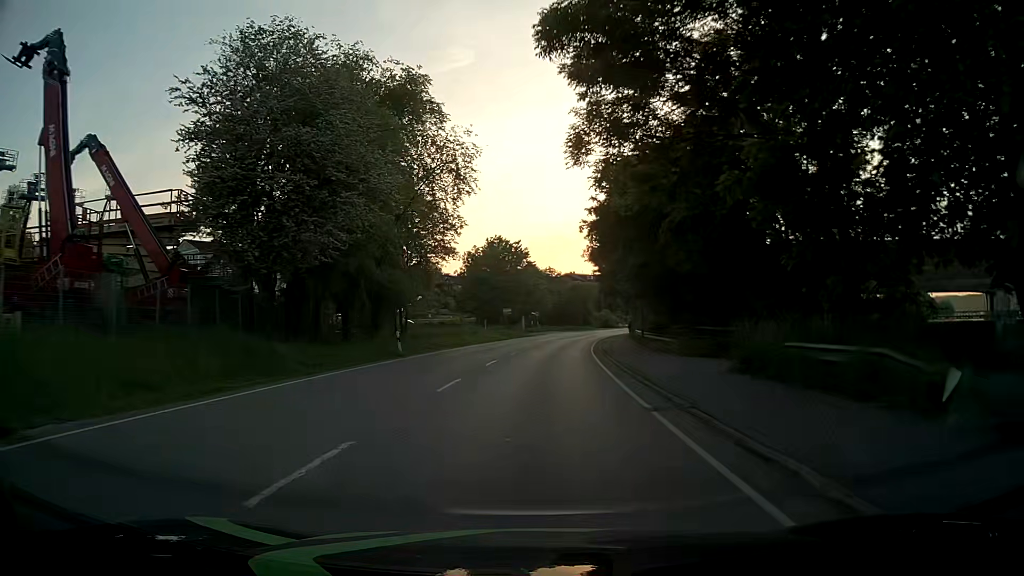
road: primary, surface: asphalt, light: Day
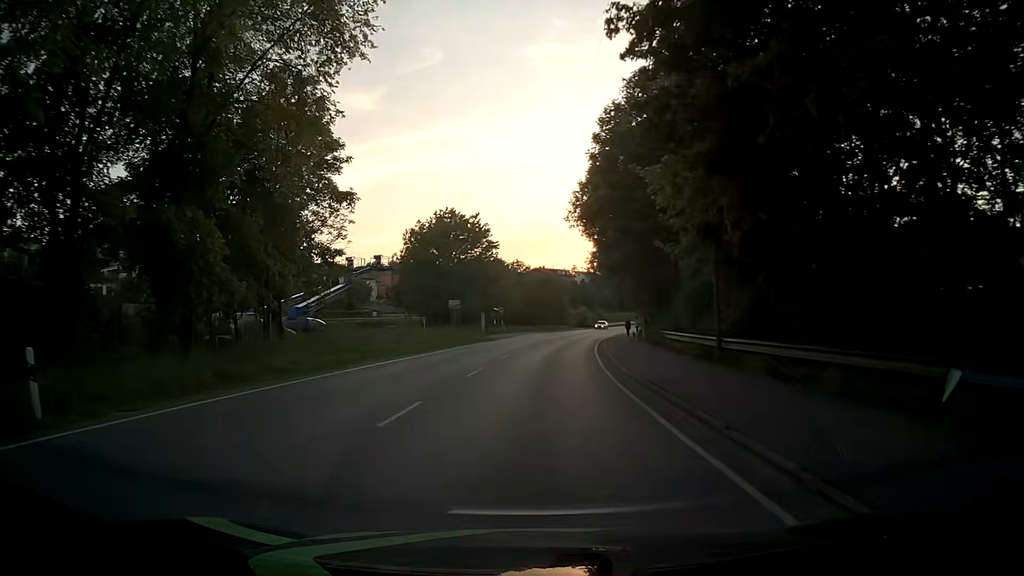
(+0.4, +22.8) m; +2°
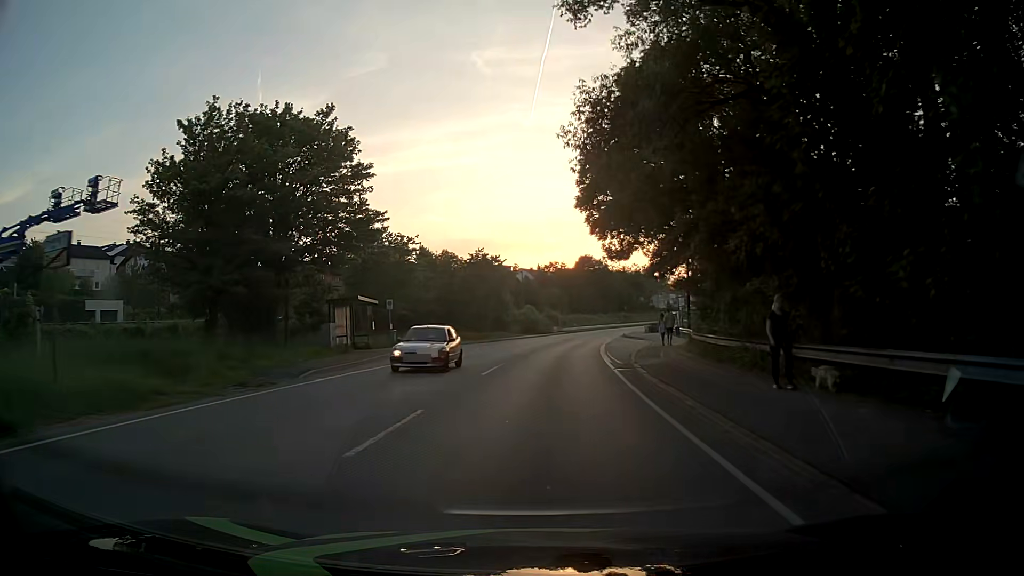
(+2.1, +38.0) m; +6°
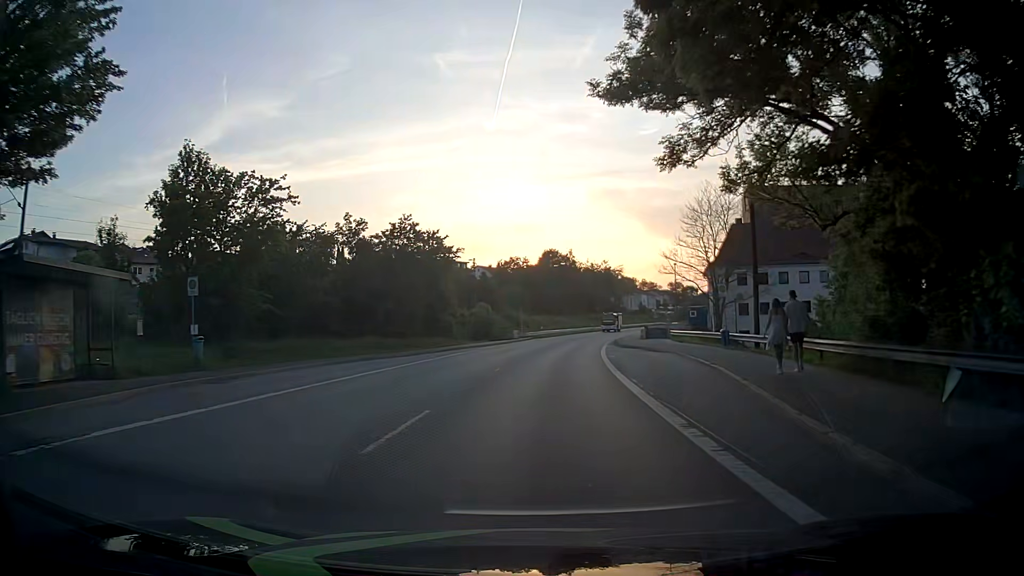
(+0.7, +23.7) m; +3°
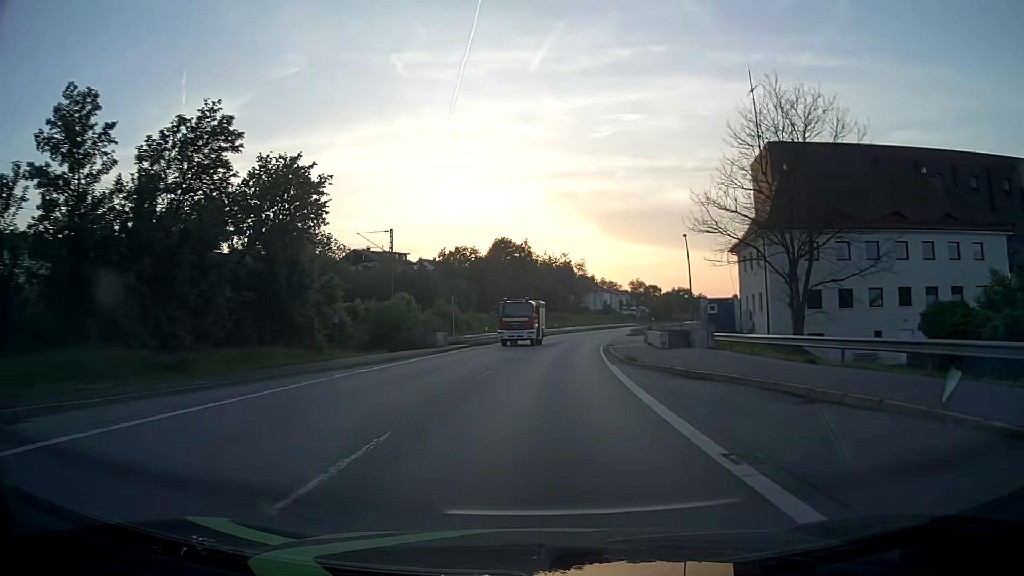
(+1.0, +26.8) m; +4°
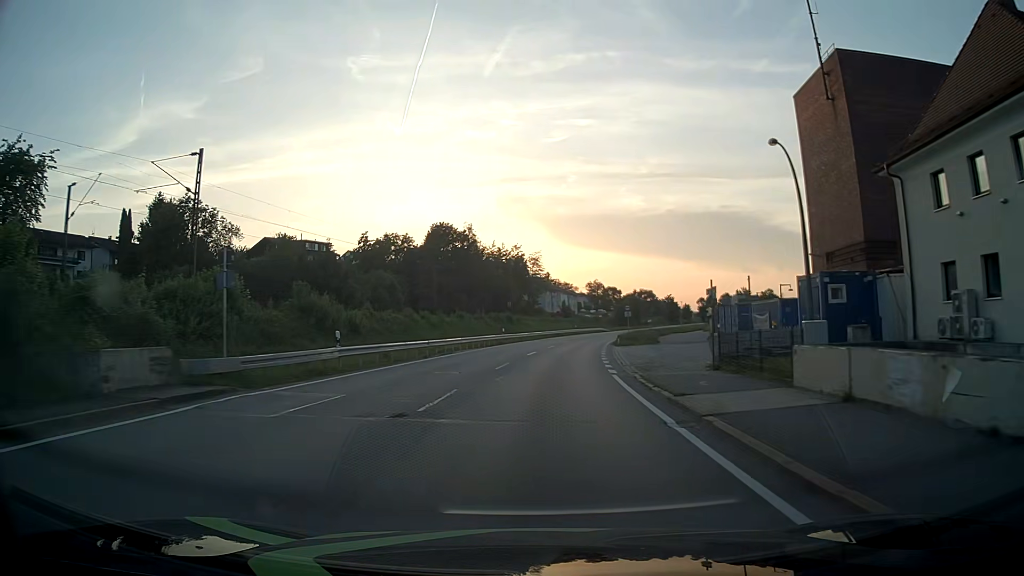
(+1.3, +29.9) m; +5°
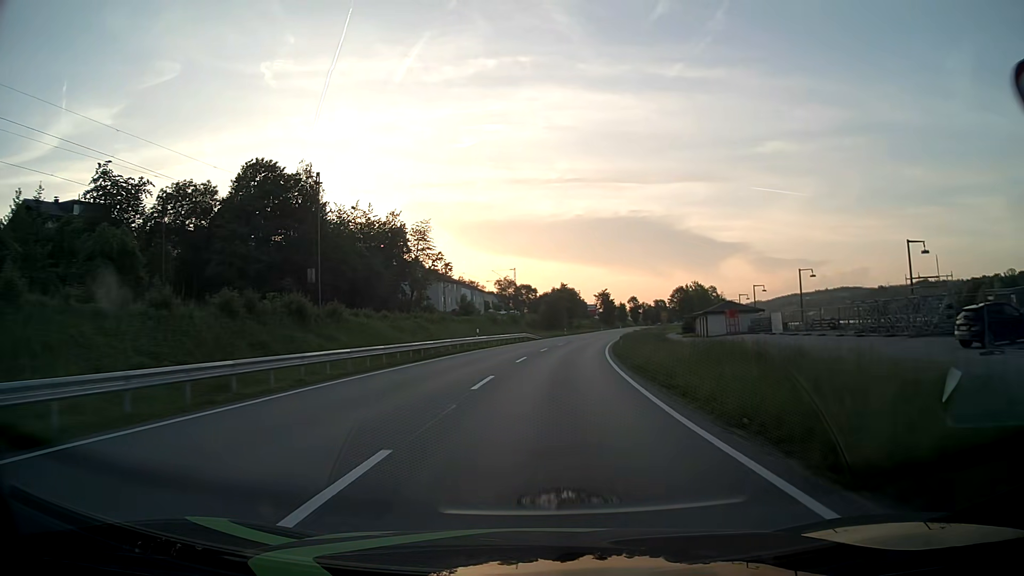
(+3.6, +55.6) m; +7°
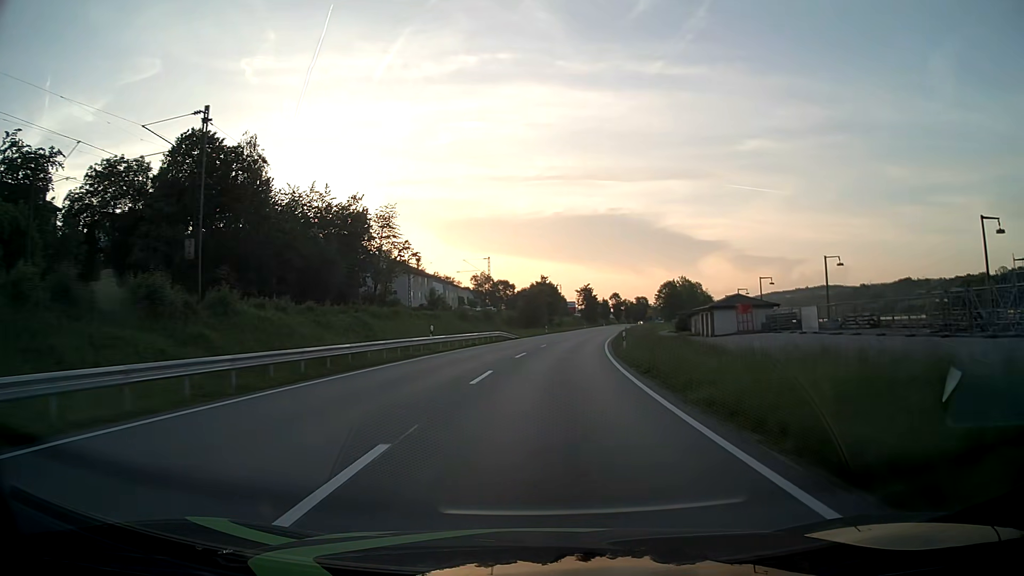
(+0.2, +11.9) m; +2°
(0, +10) (+1, +20) (+1, +30) (+2, +40) (+3, +50) (+5, +60) (+6, +70) (+8, +79) (+10, +89) (+11, +99) m
